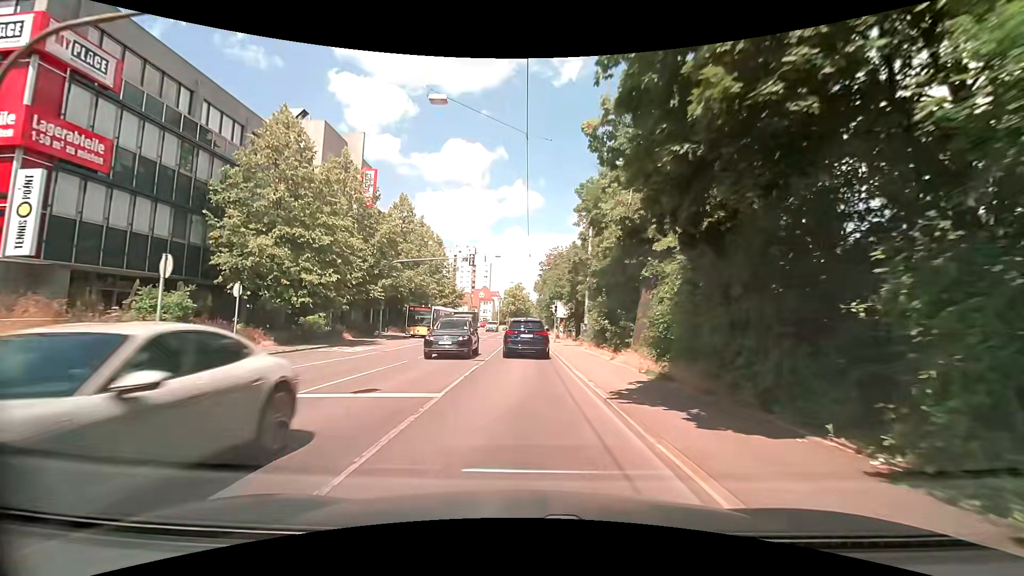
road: secondary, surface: asphalt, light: Day
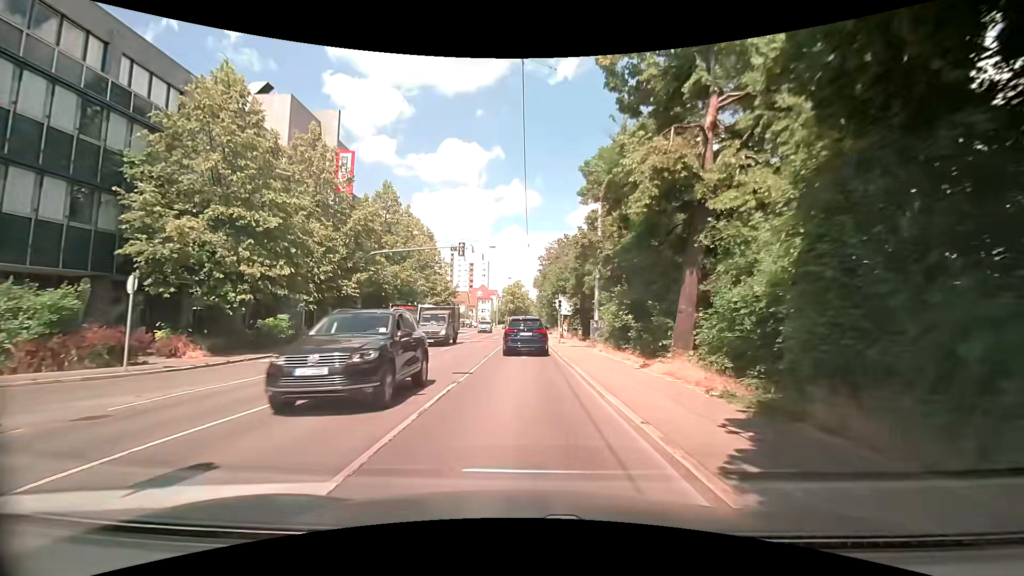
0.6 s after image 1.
(0.0, +5.7) m; 0°
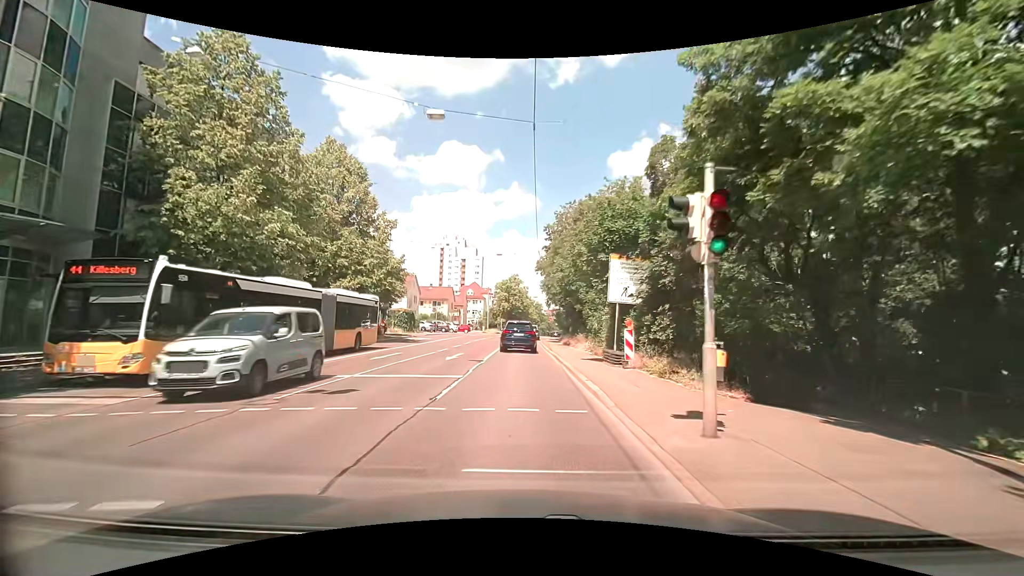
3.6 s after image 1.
(-0.2, +28.6) m; 0°
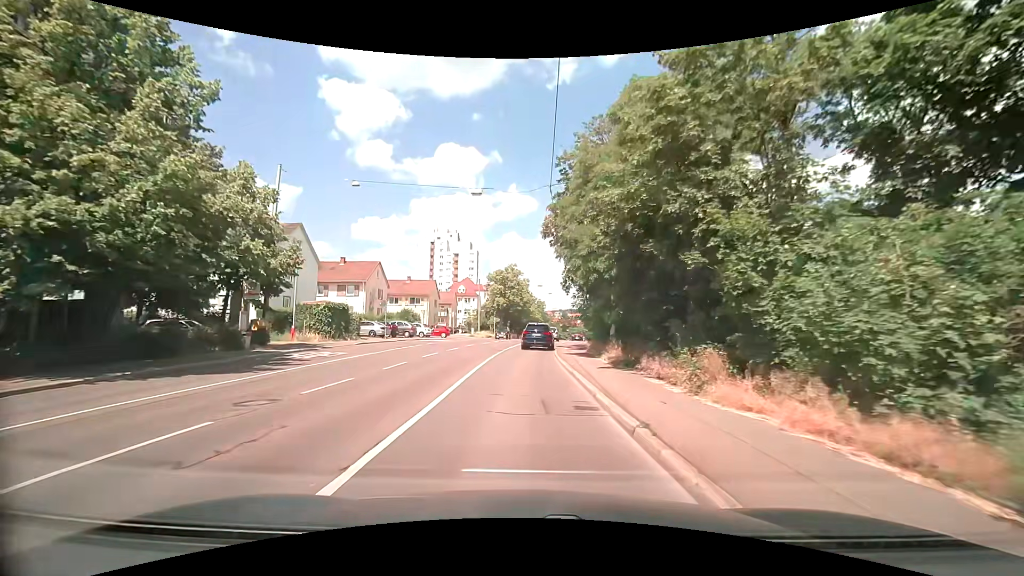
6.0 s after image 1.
(0.0, +22.8) m; +1°
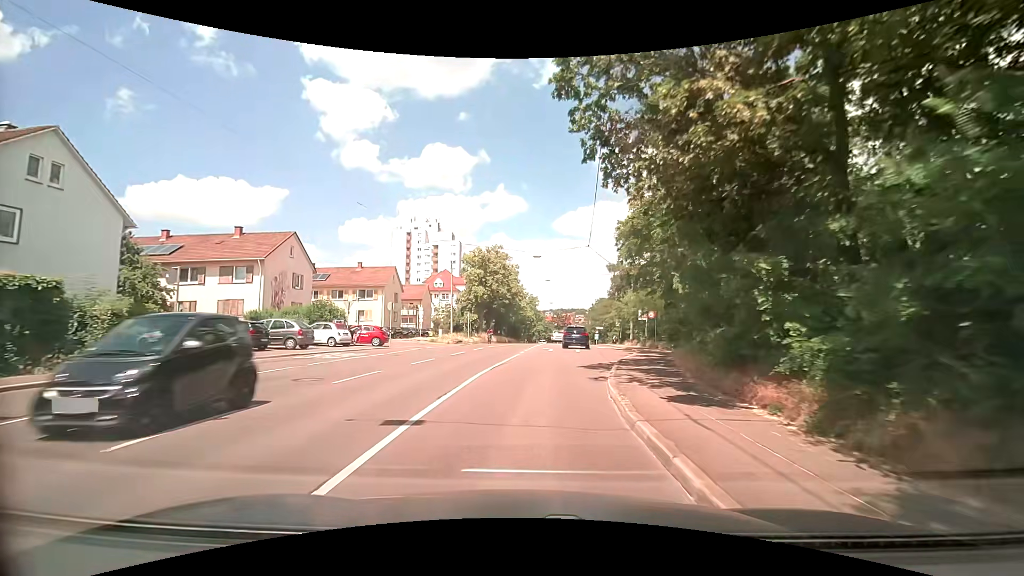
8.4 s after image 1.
(-0.2, +23.0) m; +1°
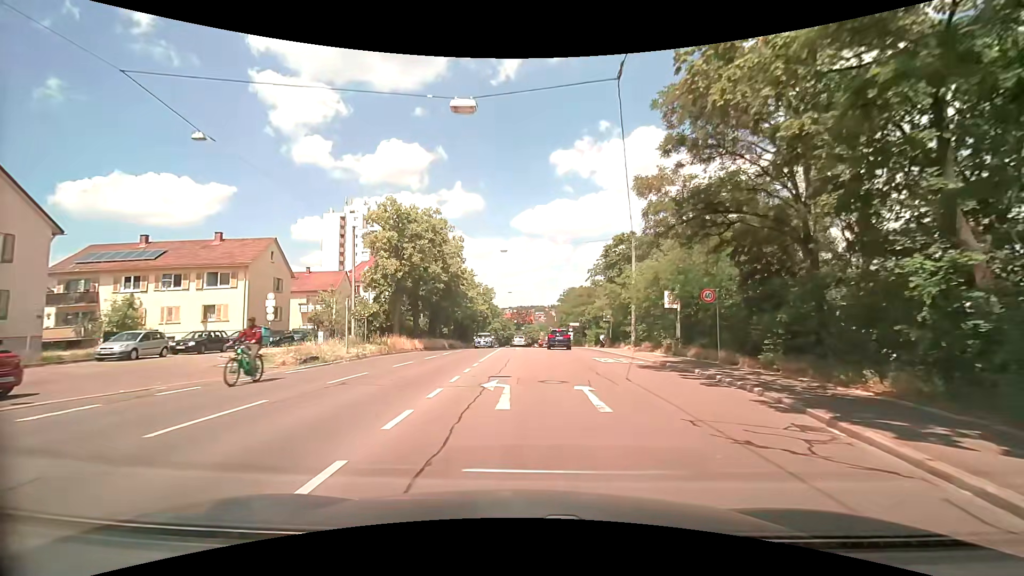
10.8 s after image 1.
(+0.9, +23.1) m; +4°
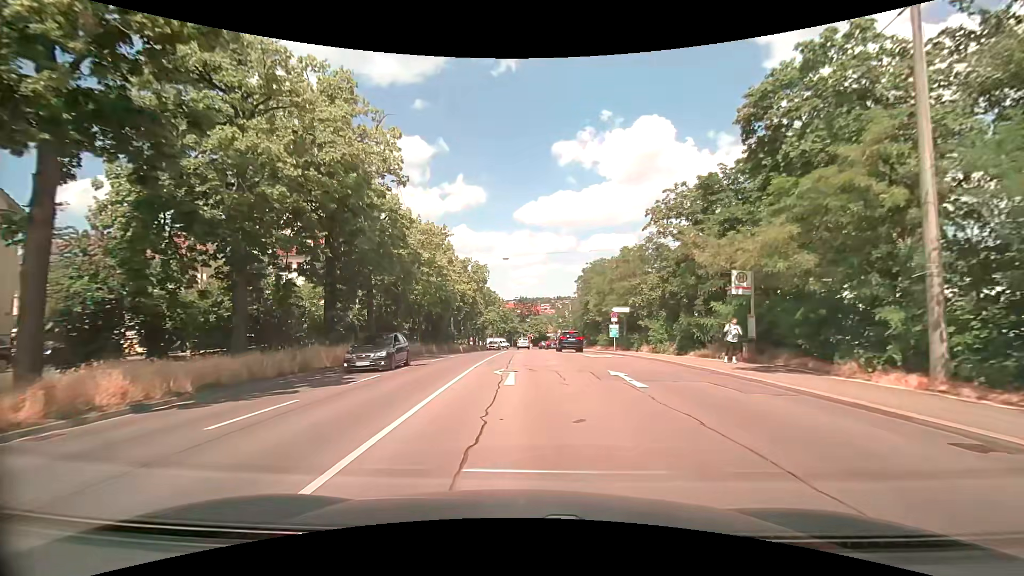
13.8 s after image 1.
(-0.2, +29.2) m; -1°
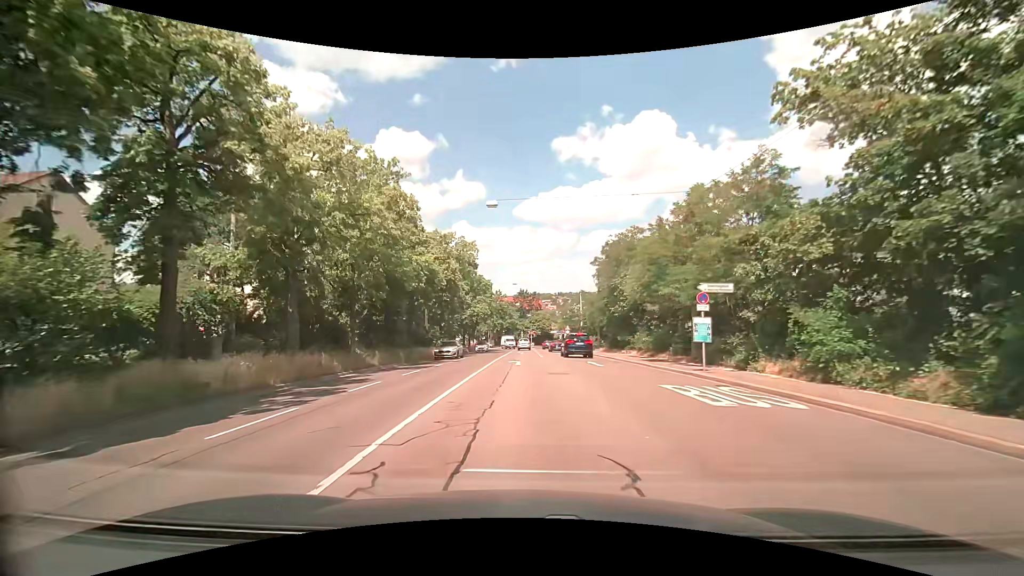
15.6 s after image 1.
(0.0, +18.1) m; 0°
(0, +10) (0, +20) (0, +30) (0, +40) (-1, +50) (-1, +60) (-1, +70) (-1, +80) (-1, +90) (-1, +100) m
